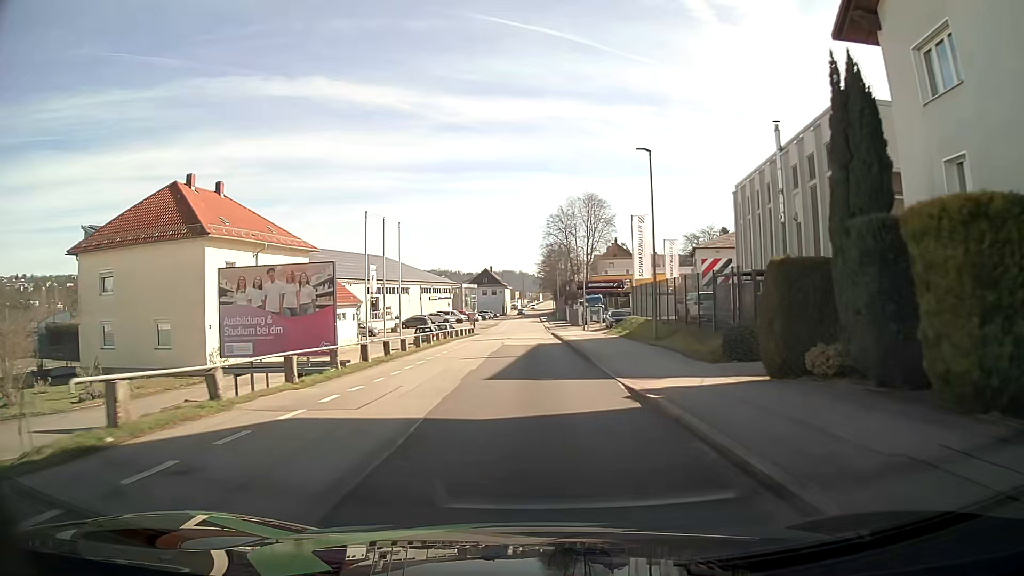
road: residential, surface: asphalt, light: Day
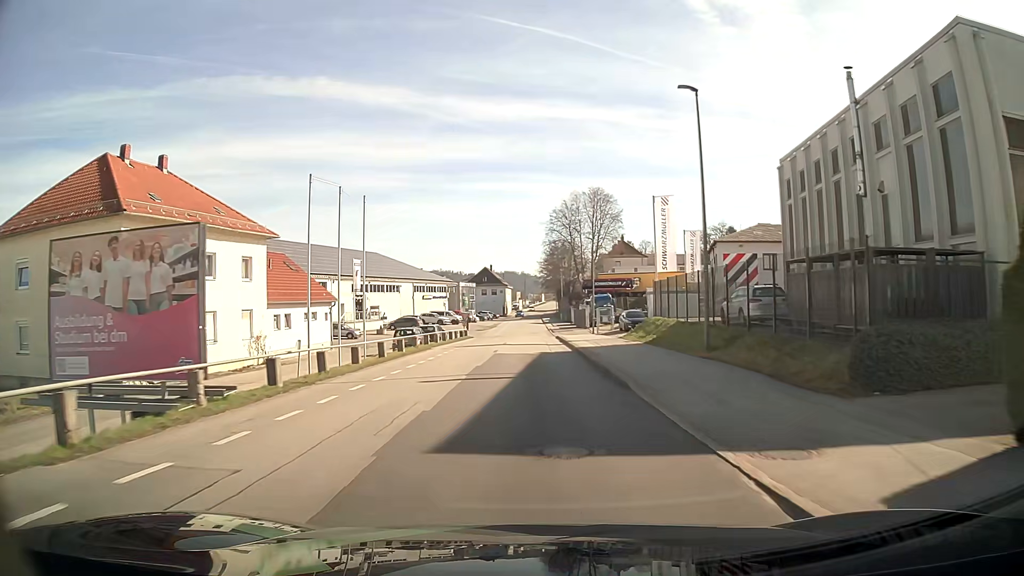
(0.0, +8.2) m; 0°
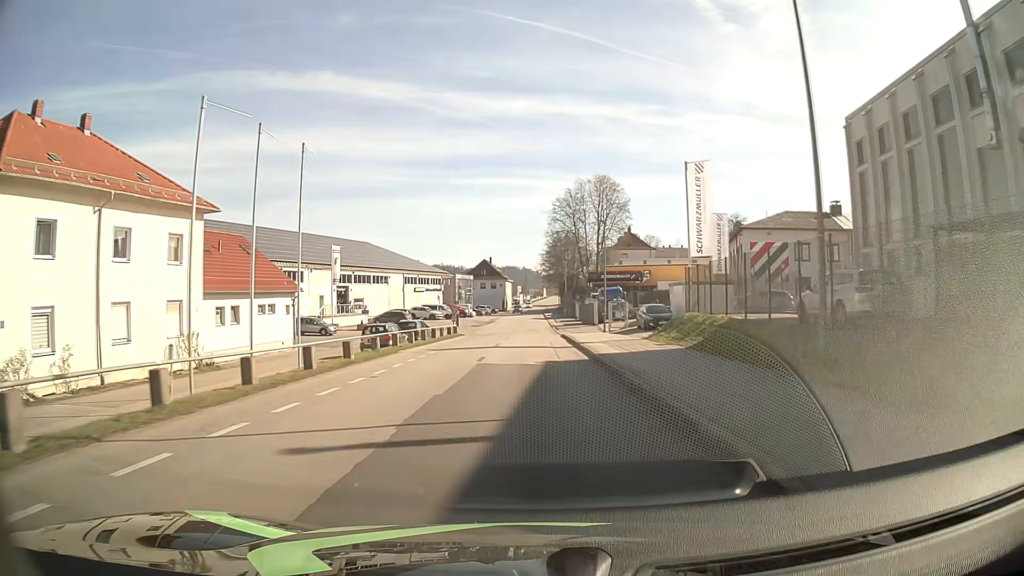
(0.0, +8.2) m; 0°
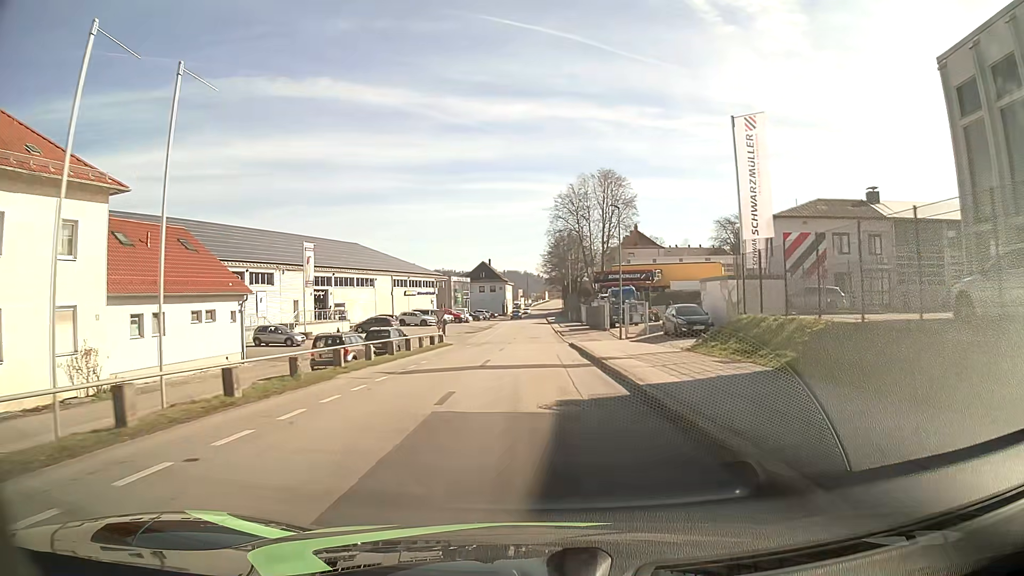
(0.0, +8.1) m; 0°
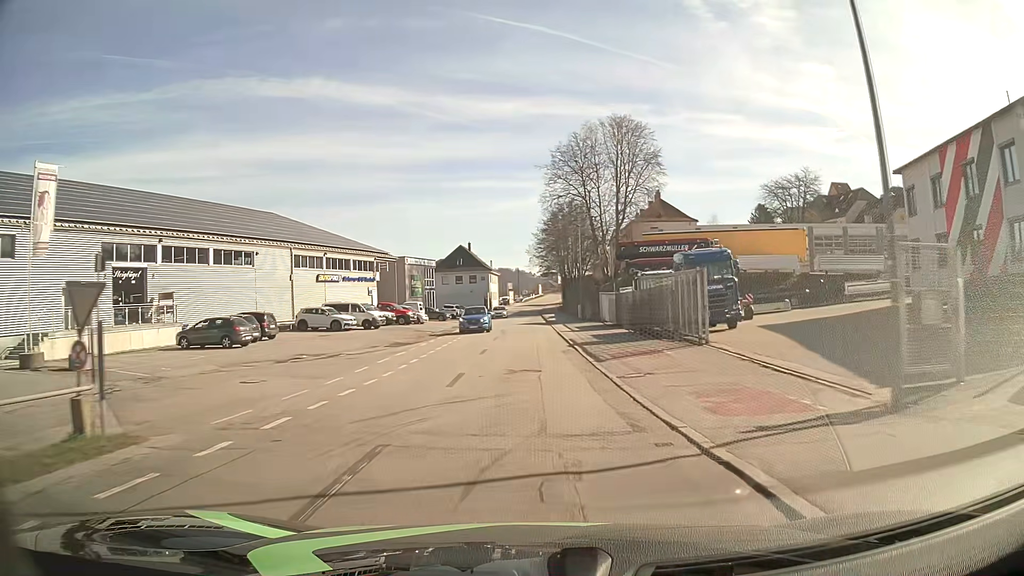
(0.0, +32.4) m; +1°
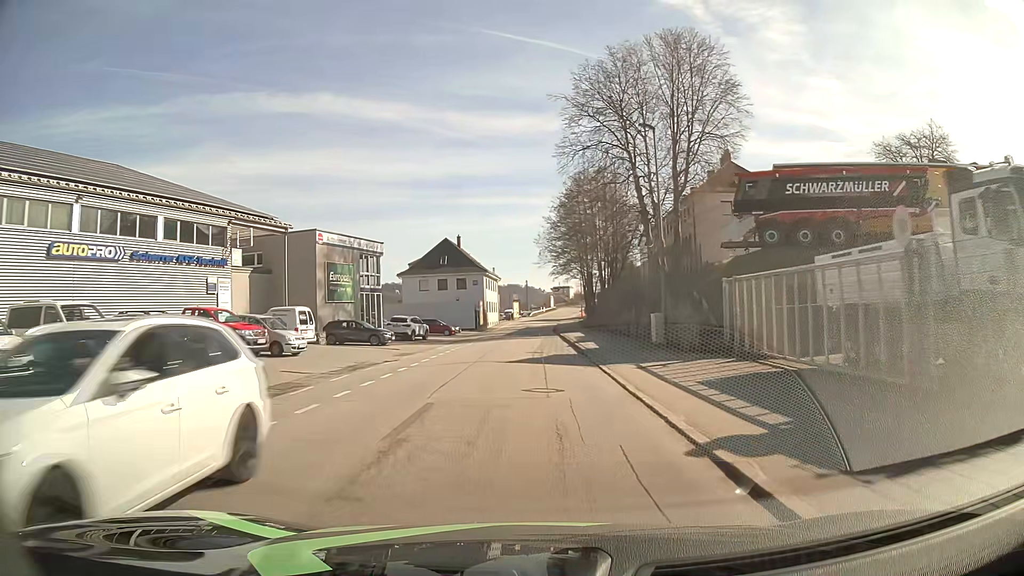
(-0.6, +33.3) m; -1°
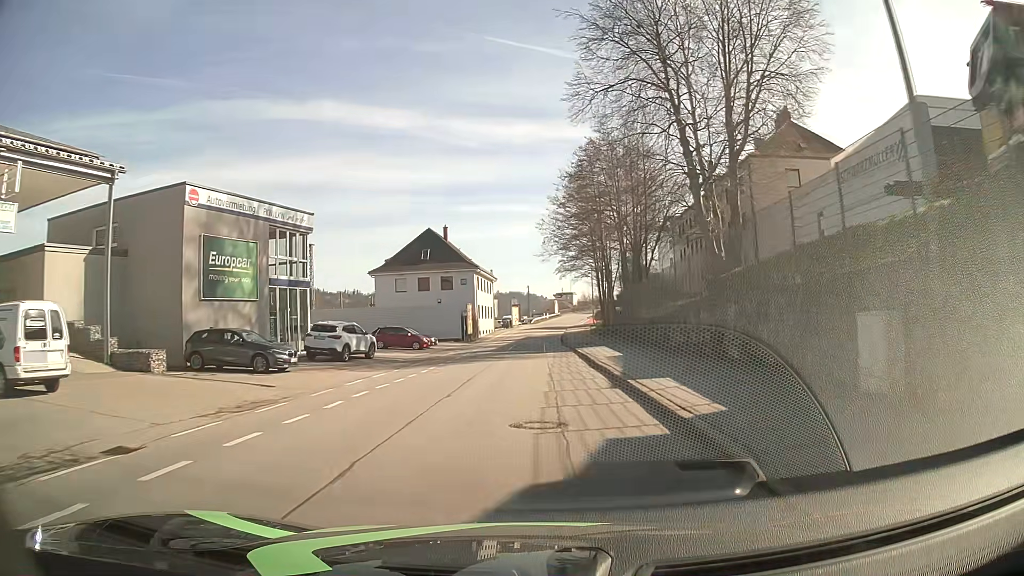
(-0.1, +16.9) m; 0°
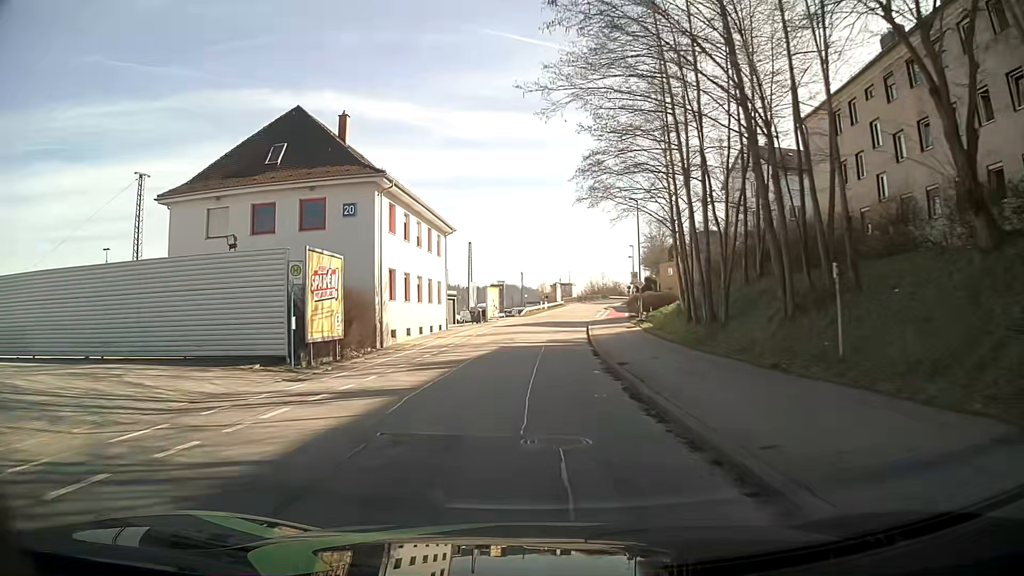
(+0.5, +43.0) m; 0°
(0, +10) (0, +20) (+1, +30) (+1, +40) (+2, +50) (+3, +60) (+4, +70) (+6, +80) (+7, +90) (+9, +99) m
